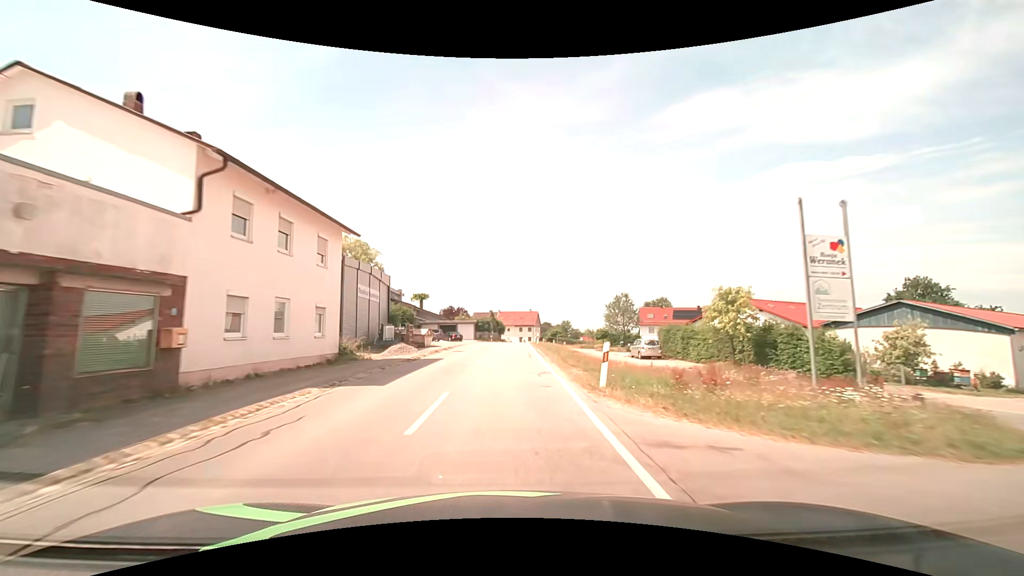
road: secondary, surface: asphalt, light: Day
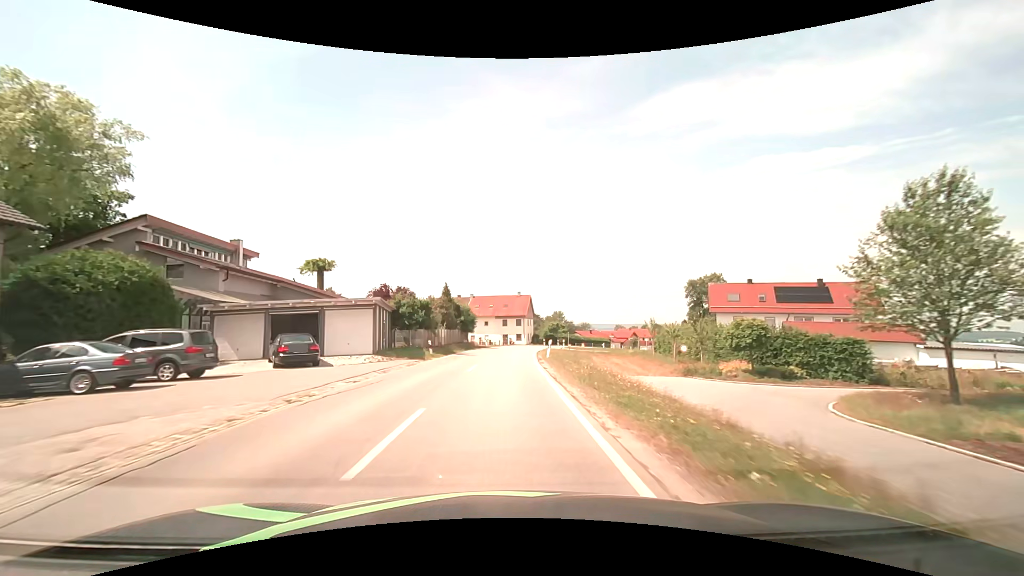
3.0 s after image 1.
(+0.7, +51.0) m; +2°
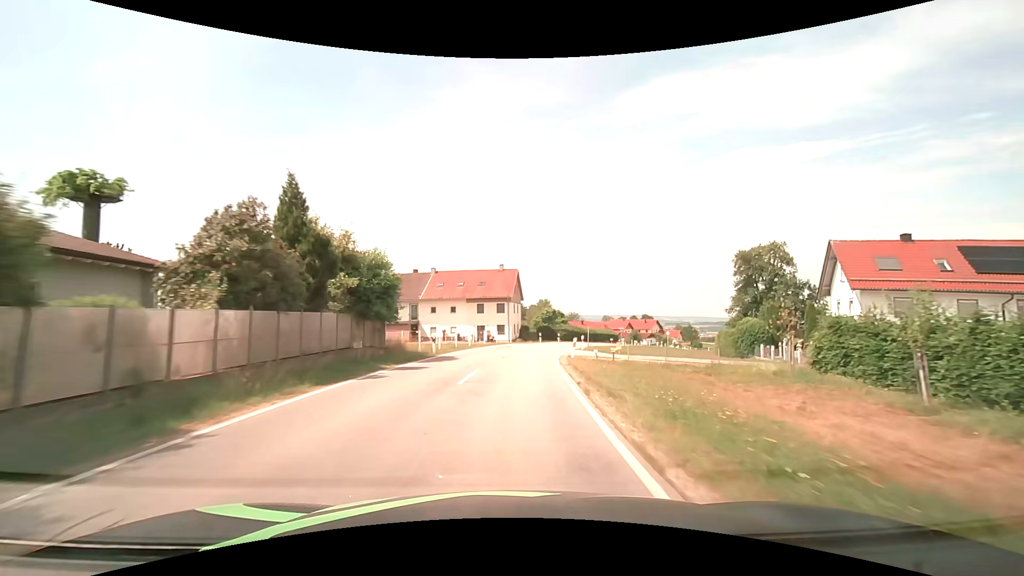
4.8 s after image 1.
(+0.1, +30.3) m; +2°
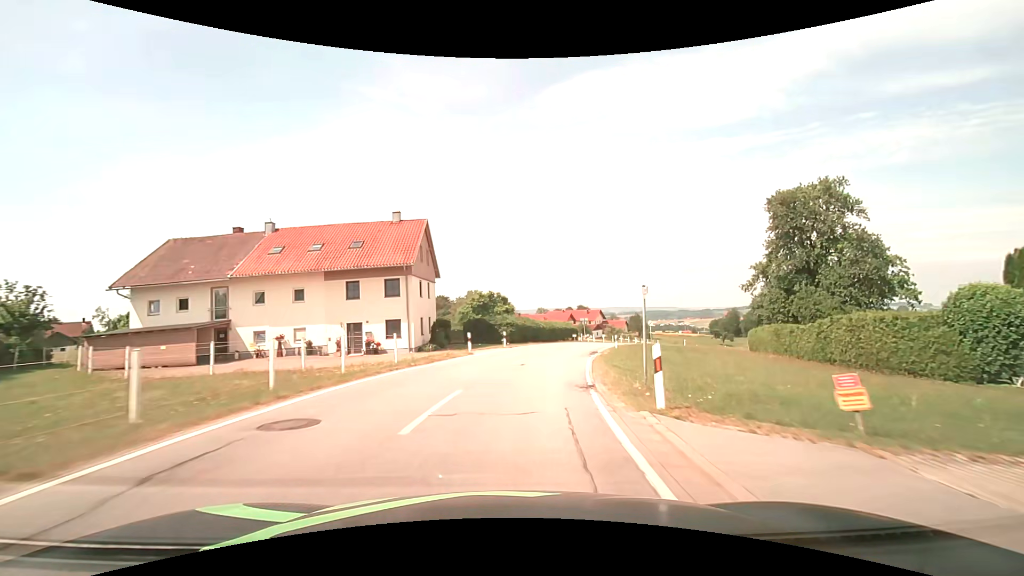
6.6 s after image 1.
(+1.8, +30.0) m; +8°
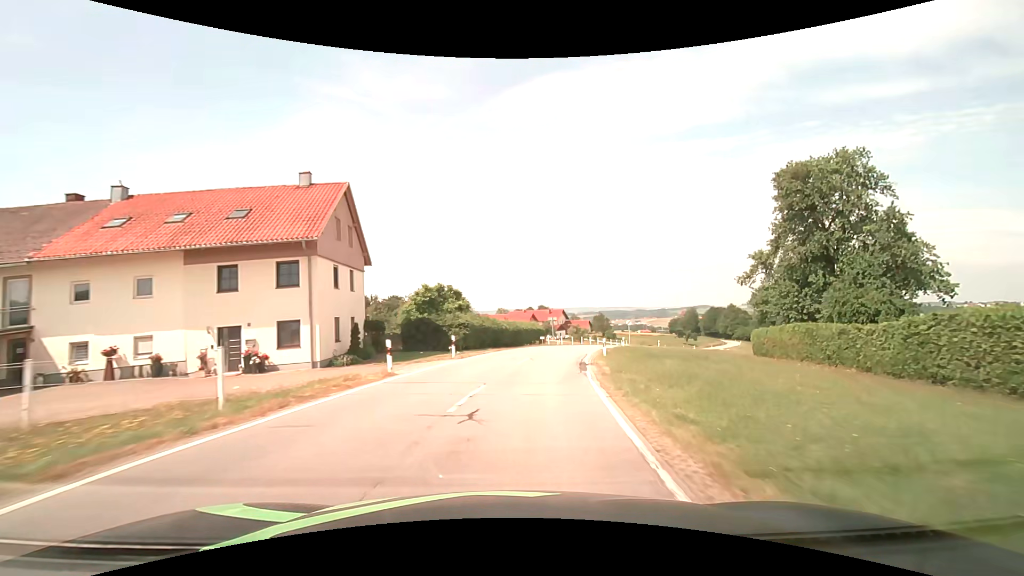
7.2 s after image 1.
(+0.3, +9.9) m; +4°
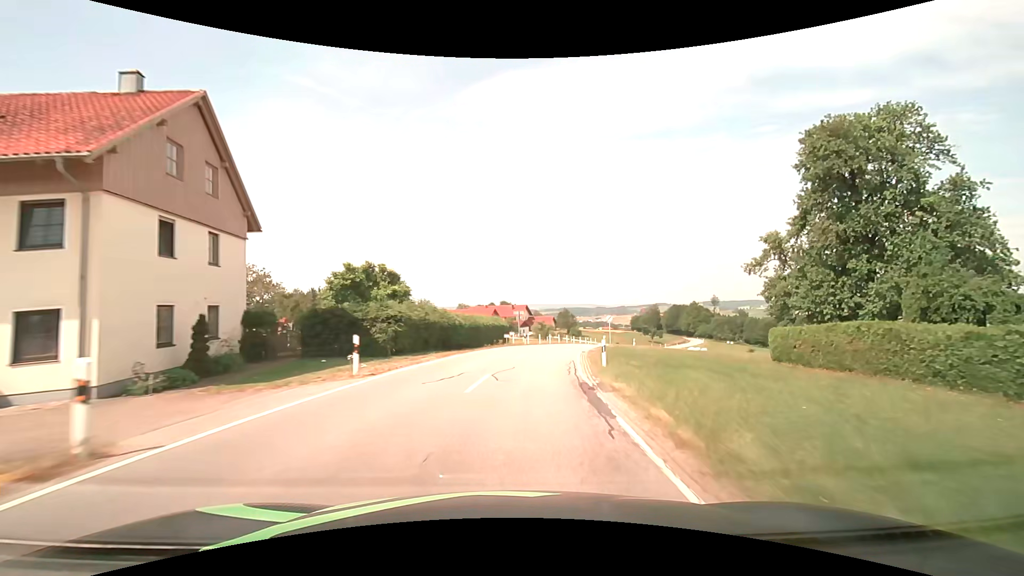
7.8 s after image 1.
(+0.4, +9.8) m; +4°
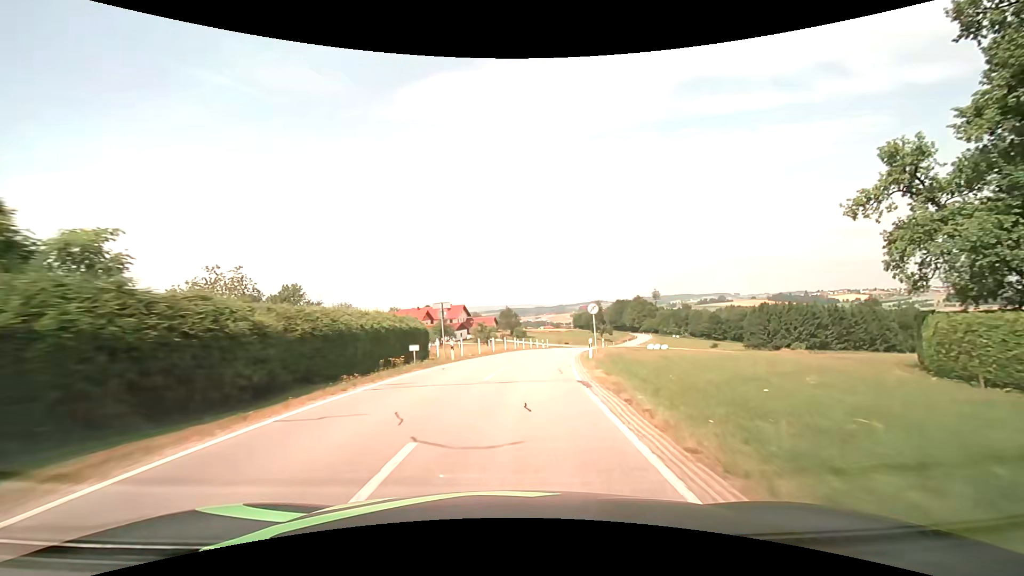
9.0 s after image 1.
(+1.6, +19.6) m; +8°
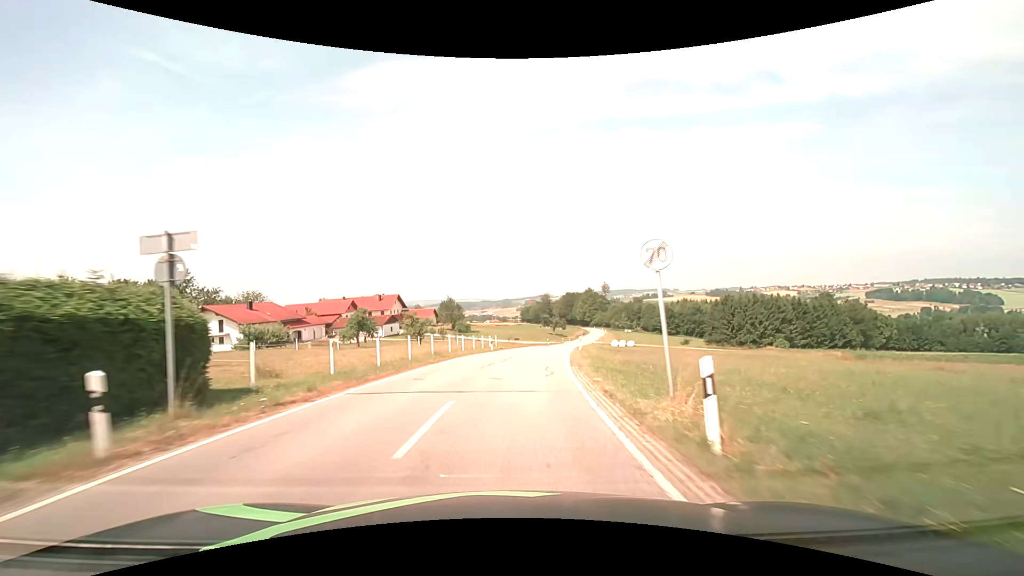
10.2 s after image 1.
(+1.0, +19.7) m; +6°
(0, +10) (+1, +20) (+2, +30) (+3, +40) (+5, +50) (+7, +59) (+9, +69) (+11, +79) (+13, +89) (+15, +99) m
